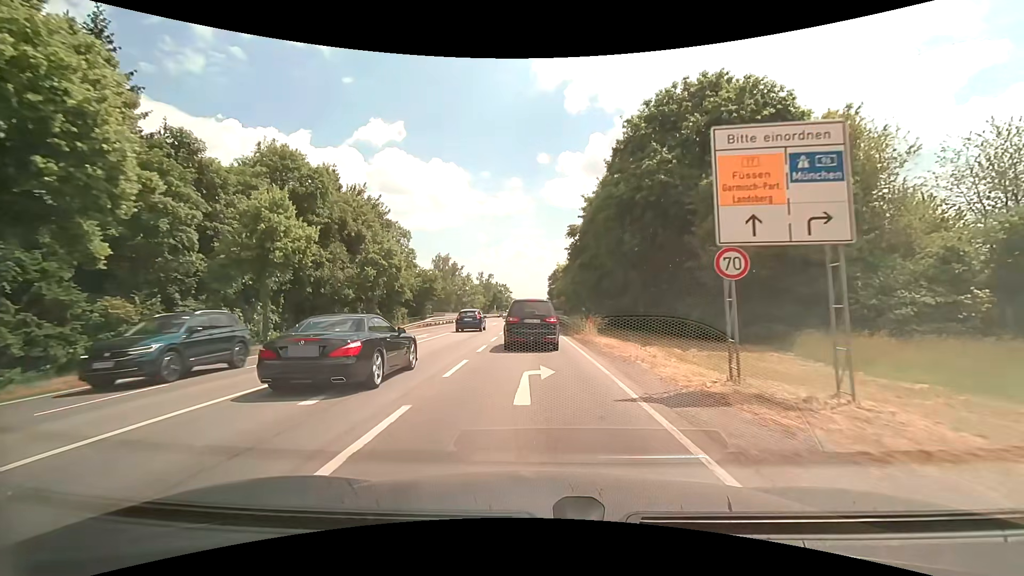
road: secondary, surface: asphalt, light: Day
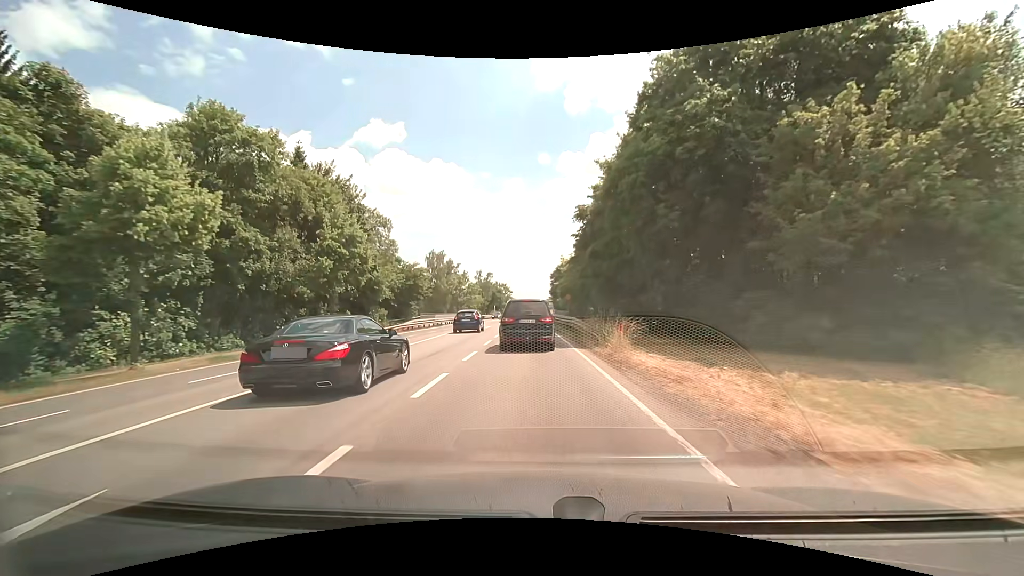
(0.0, +8.4) m; 0°
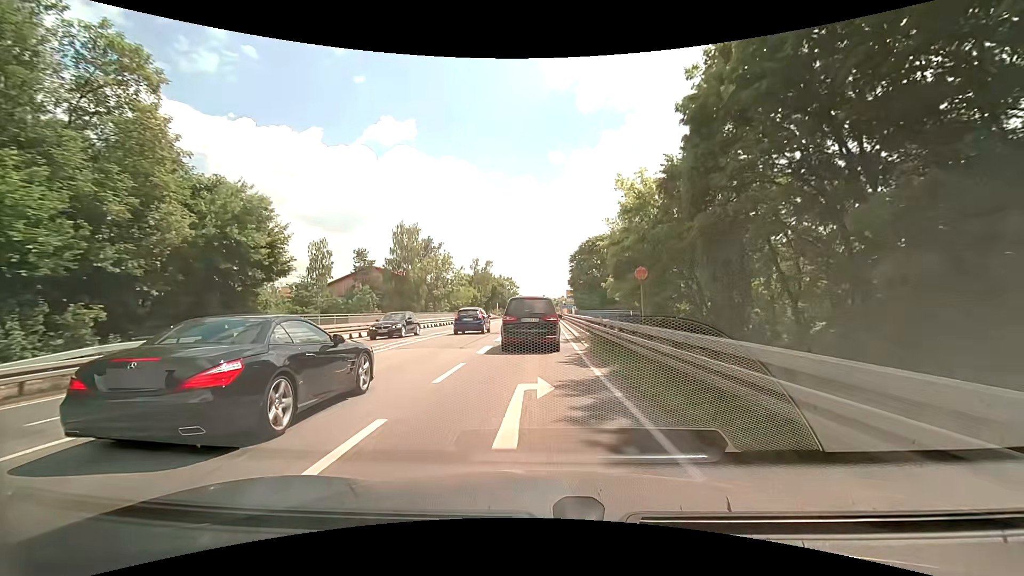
(-0.6, +34.4) m; -1°
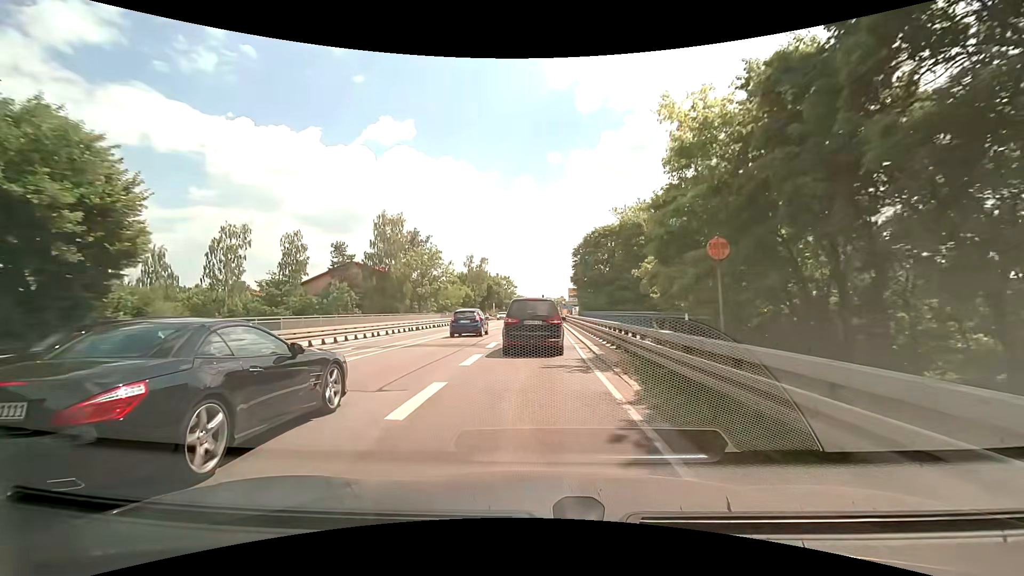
(0.0, +8.8) m; 0°
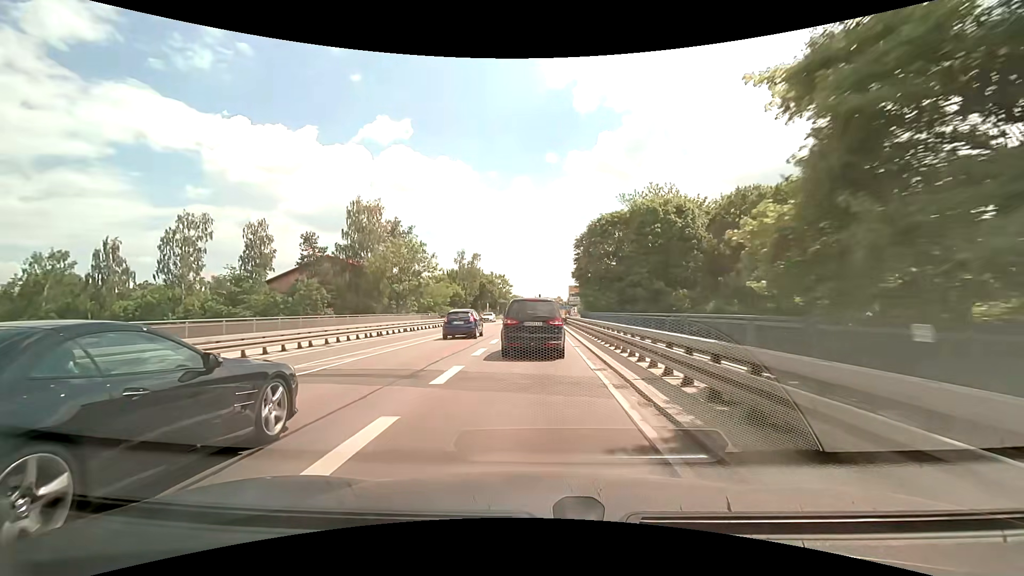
(0.0, +8.8) m; 0°
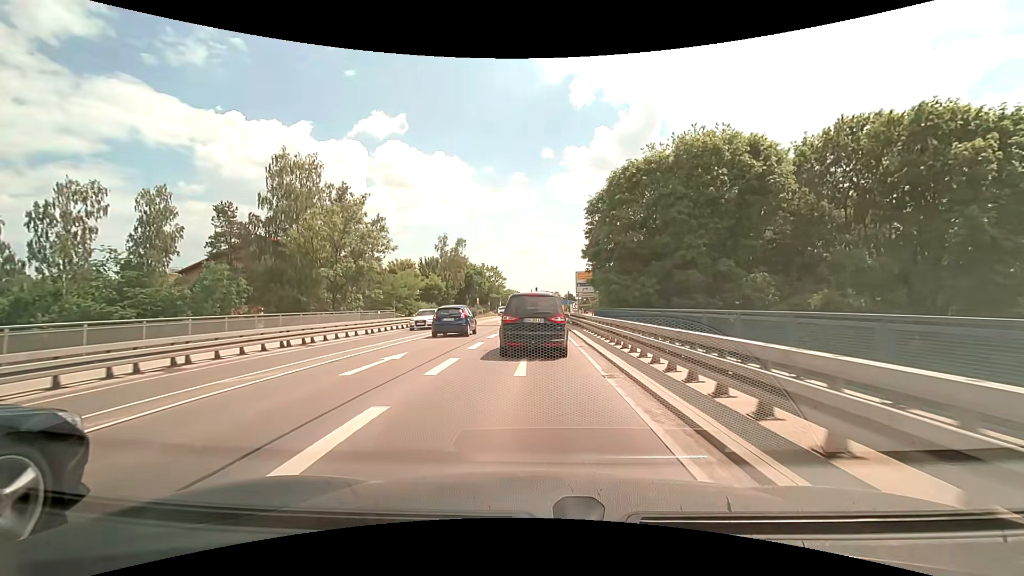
(+0.2, +17.3) m; +1°
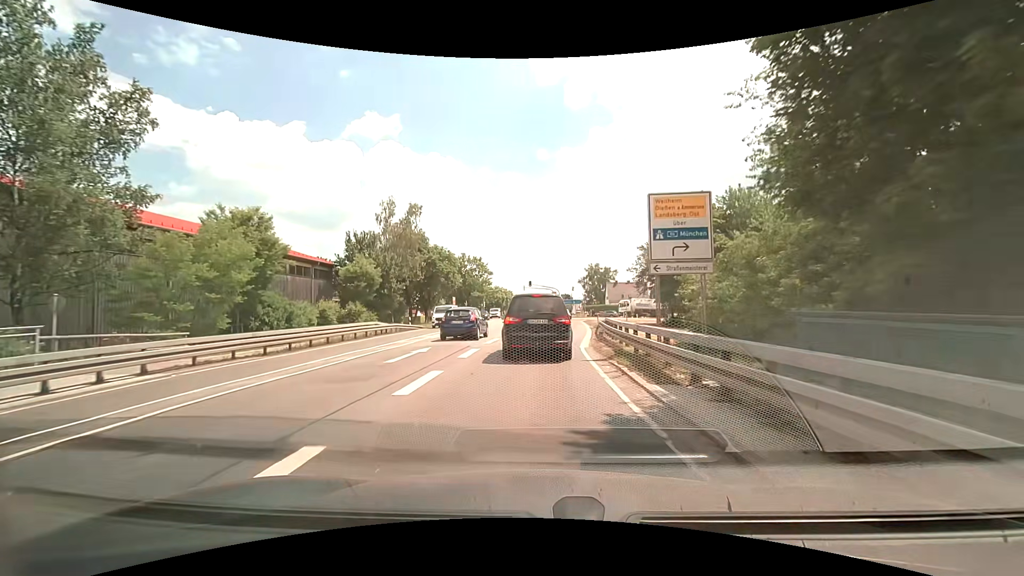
(+0.2, +31.9) m; +1°
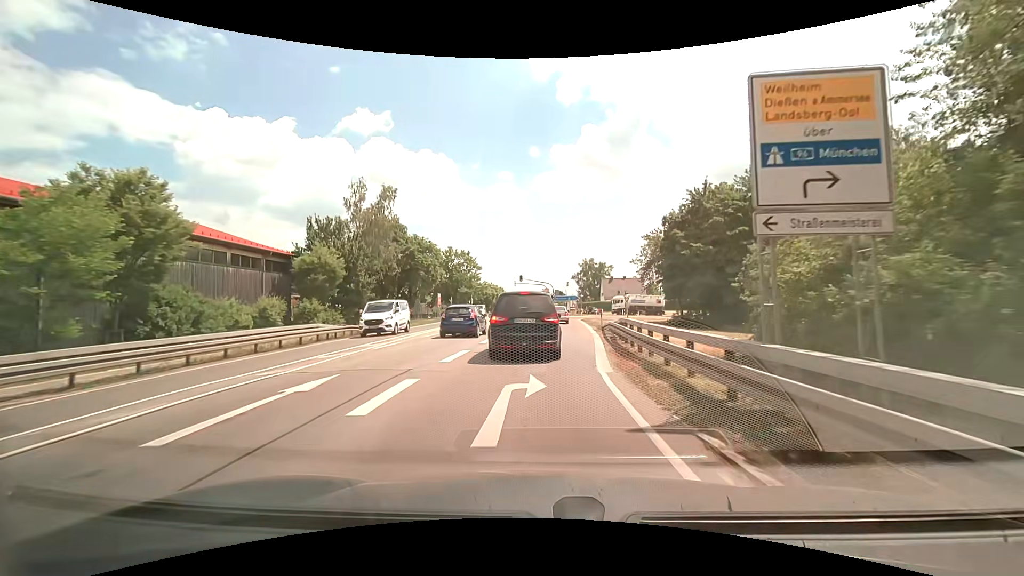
(0.0, +7.5) m; 0°
(0, +10) (+1, +20) (+1, +30) (+2, +40) (+3, +50) (+4, +60) (+7, +69) (+13, +77) (+22, +82) (+32, +85) m
